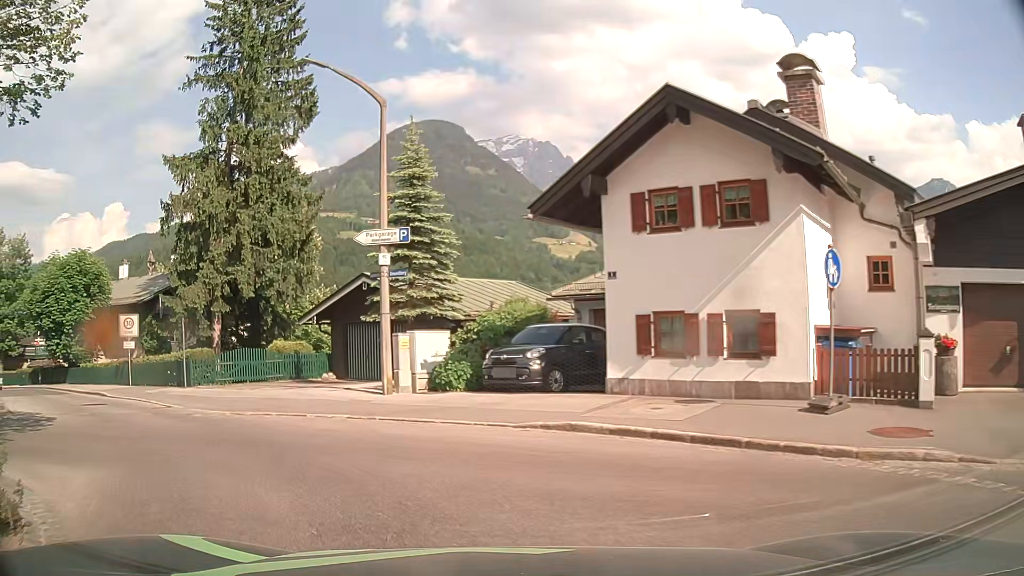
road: secondary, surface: asphalt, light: Day
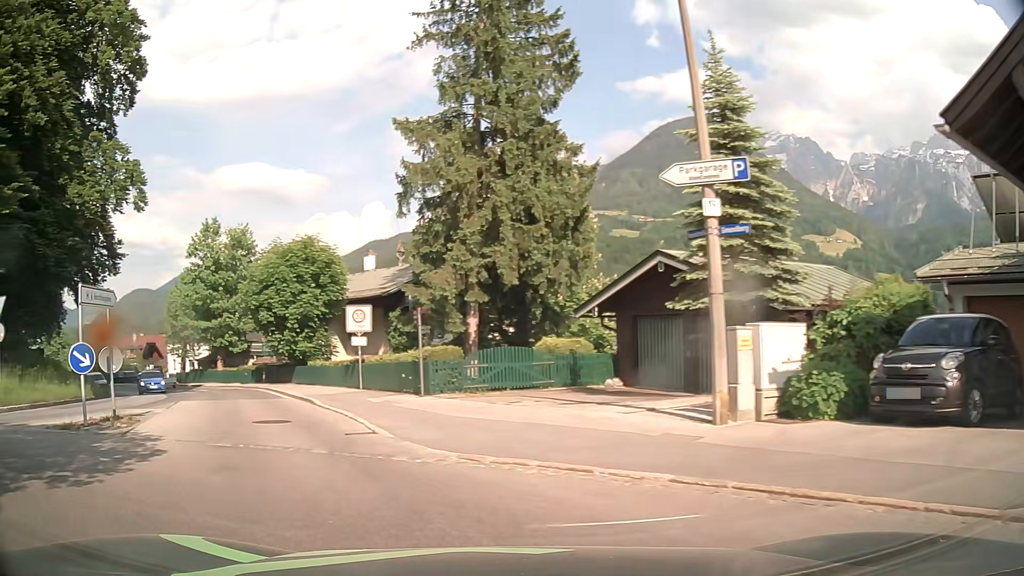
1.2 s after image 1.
(-1.0, +5.8) m; -22°
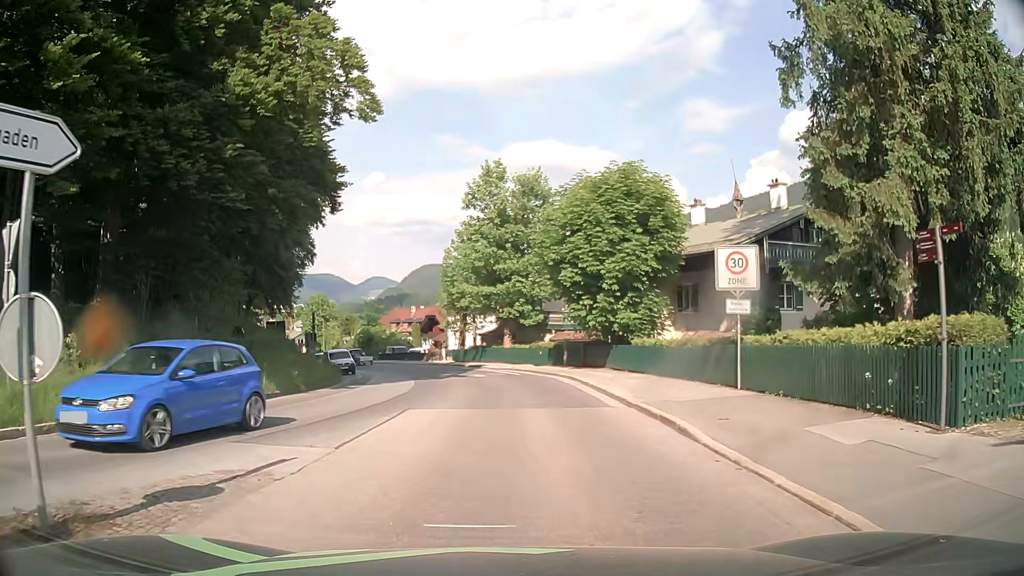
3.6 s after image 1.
(-3.9, +11.2) m; -27°
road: tertiary
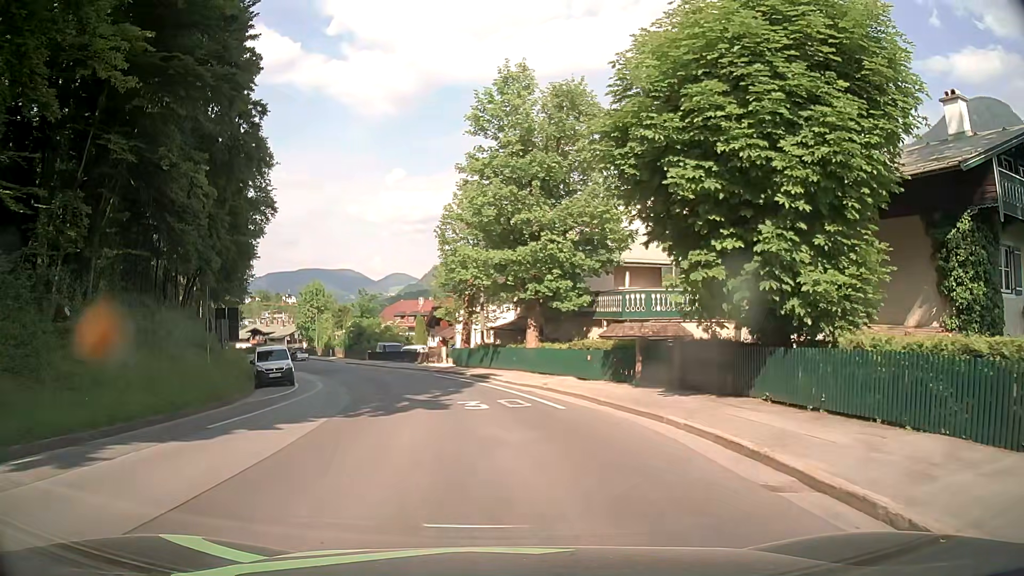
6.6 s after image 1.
(-0.1, +16.6) m; -1°
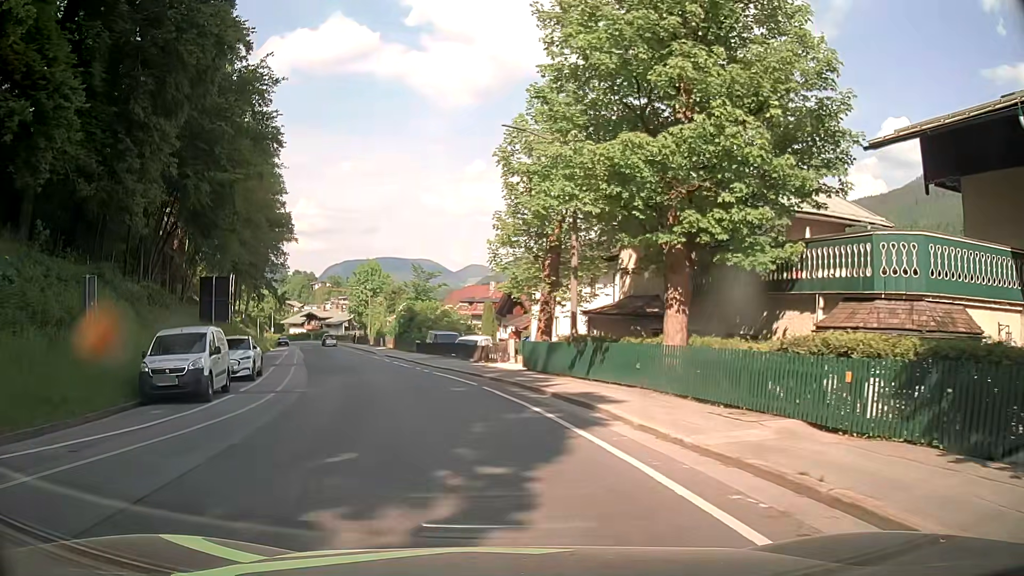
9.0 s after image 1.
(-0.8, +14.8) m; -7°
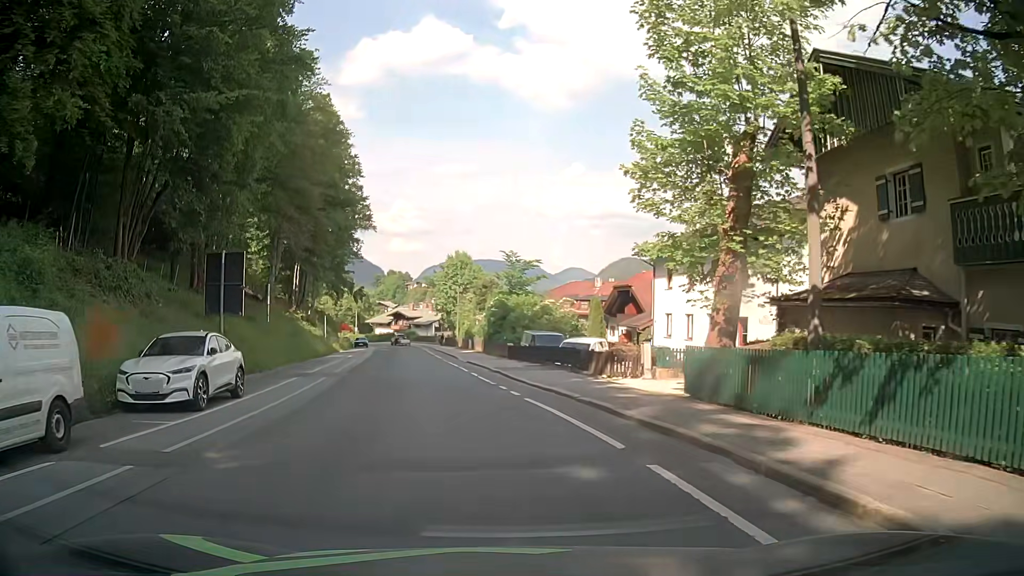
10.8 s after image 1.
(-0.6, +11.0) m; -7°
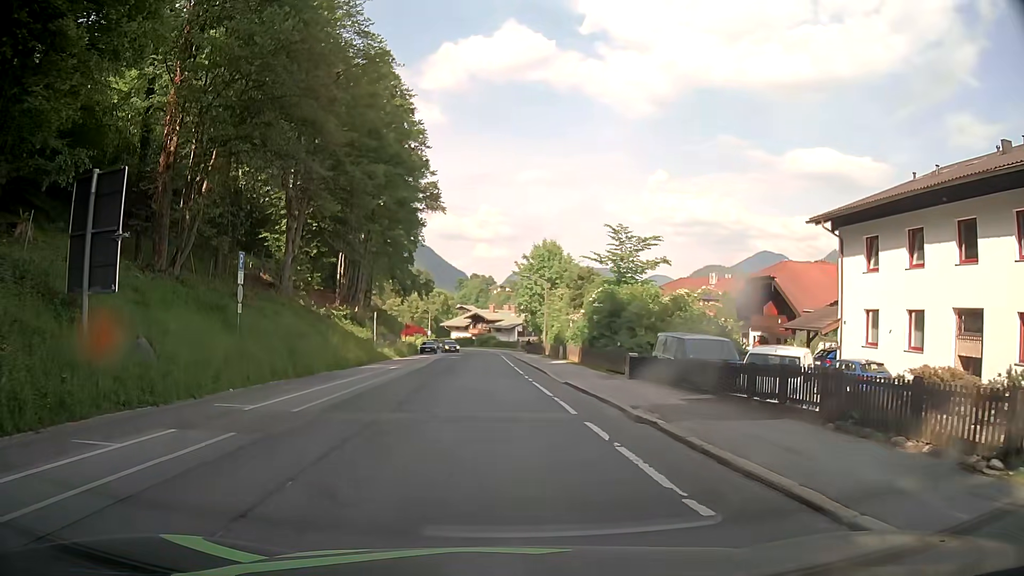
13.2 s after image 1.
(-1.2, +14.9) m; -7°
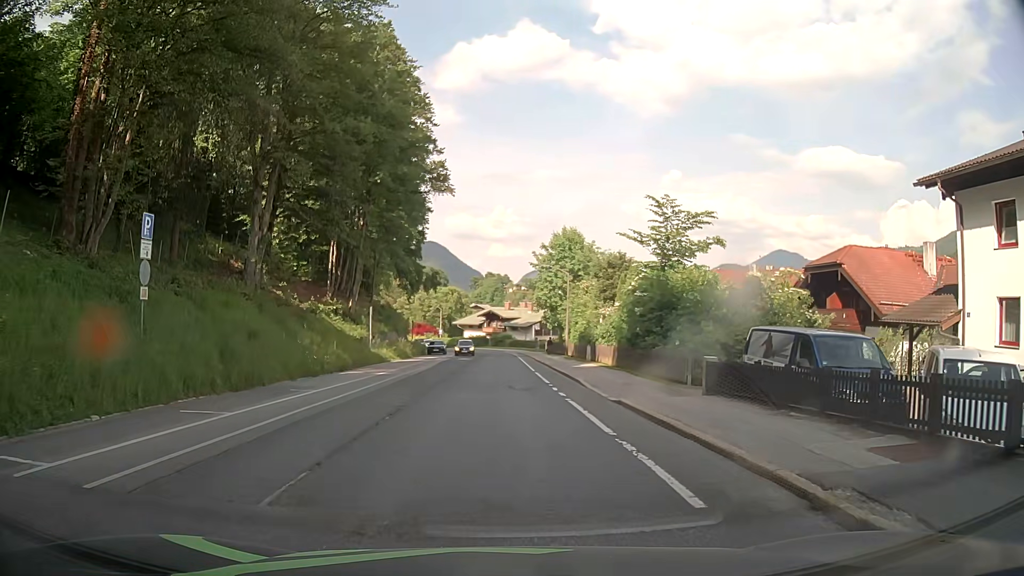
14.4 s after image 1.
(-0.2, +7.6) m; -3°
